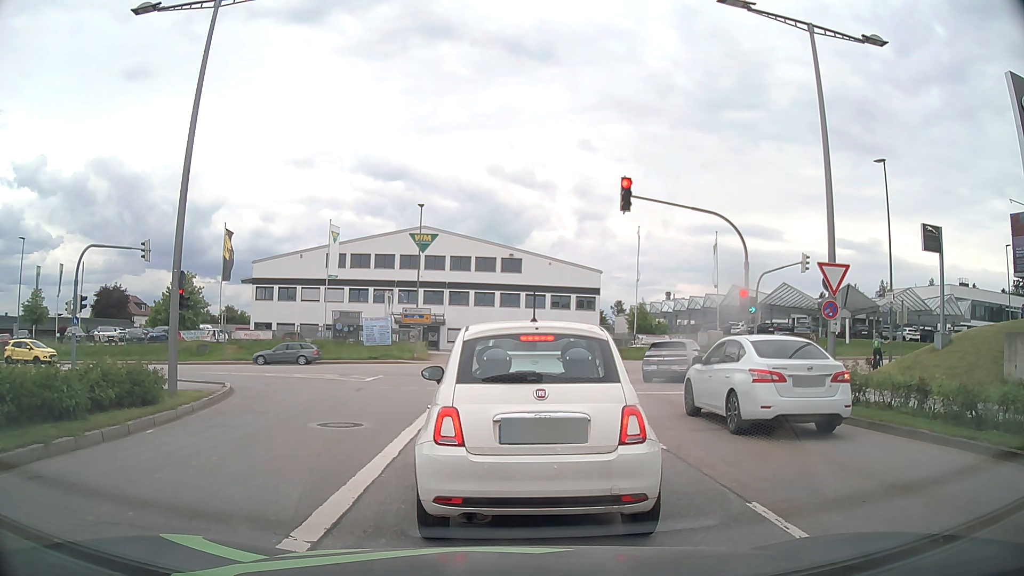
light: Day
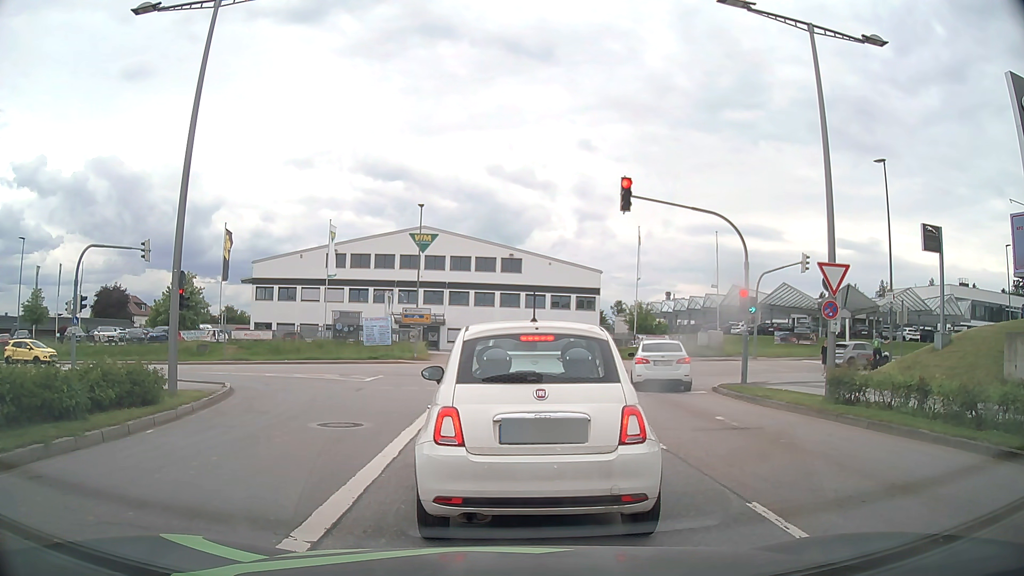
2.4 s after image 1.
(0.0, 0.0) m; 0°
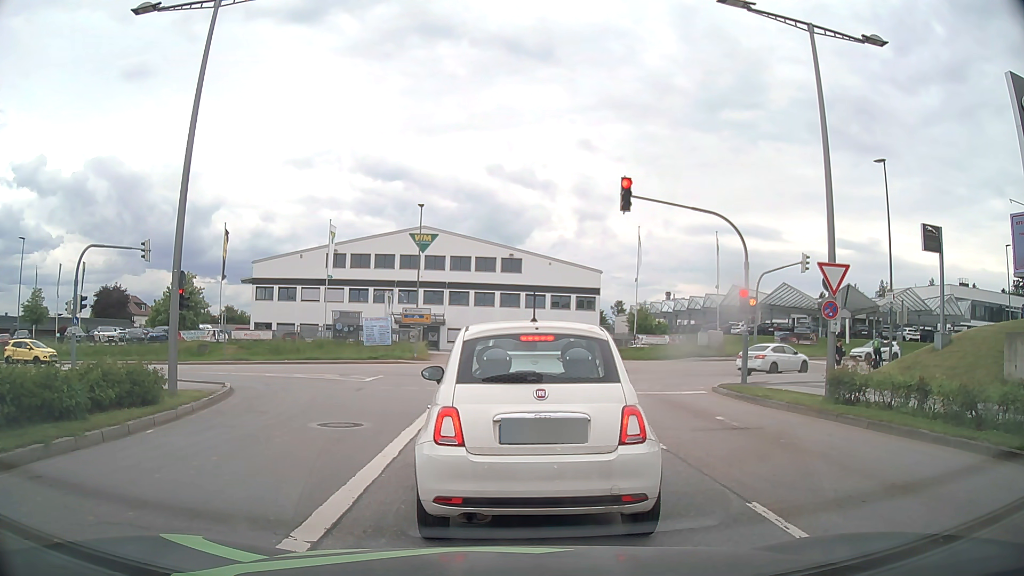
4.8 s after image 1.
(0.0, 0.0) m; 0°
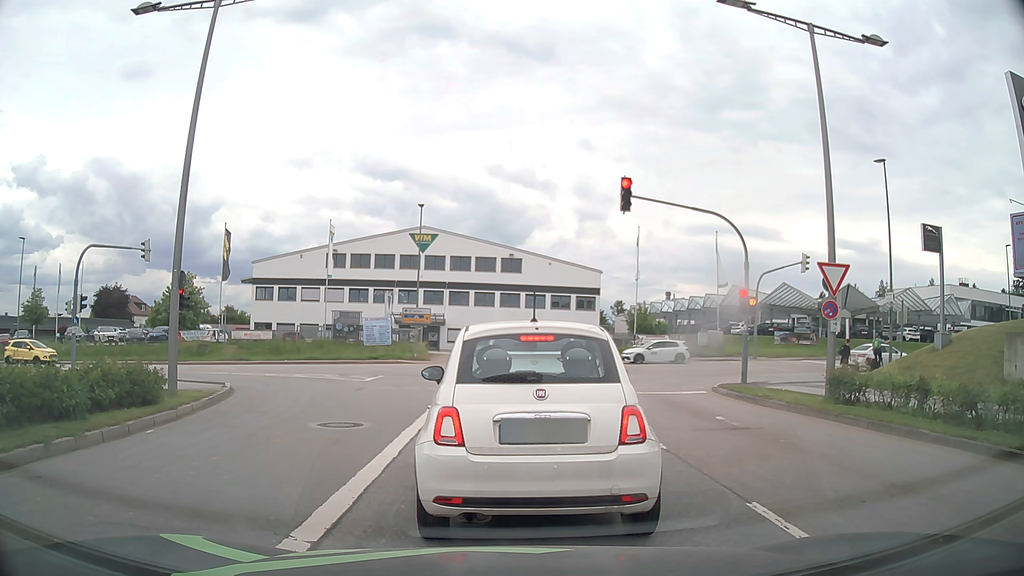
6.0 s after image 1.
(0.0, 0.0) m; 0°
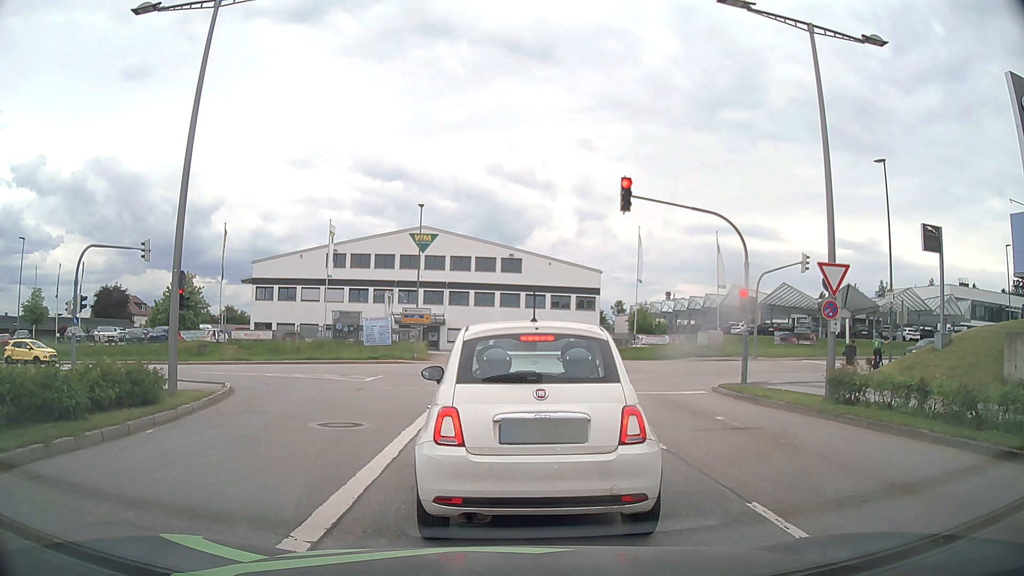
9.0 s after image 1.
(0.0, 0.0) m; 0°
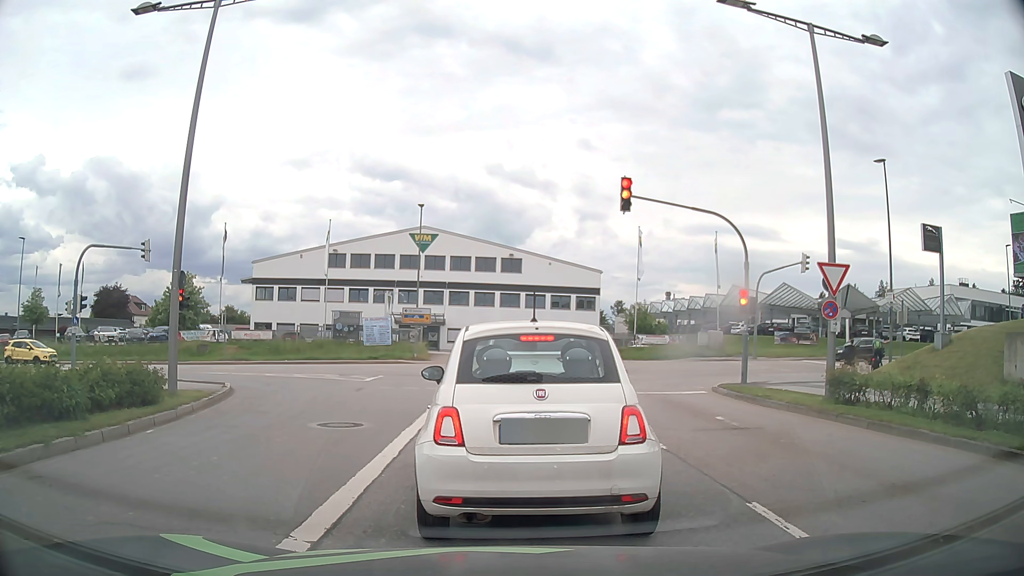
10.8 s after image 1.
(0.0, 0.0) m; 0°
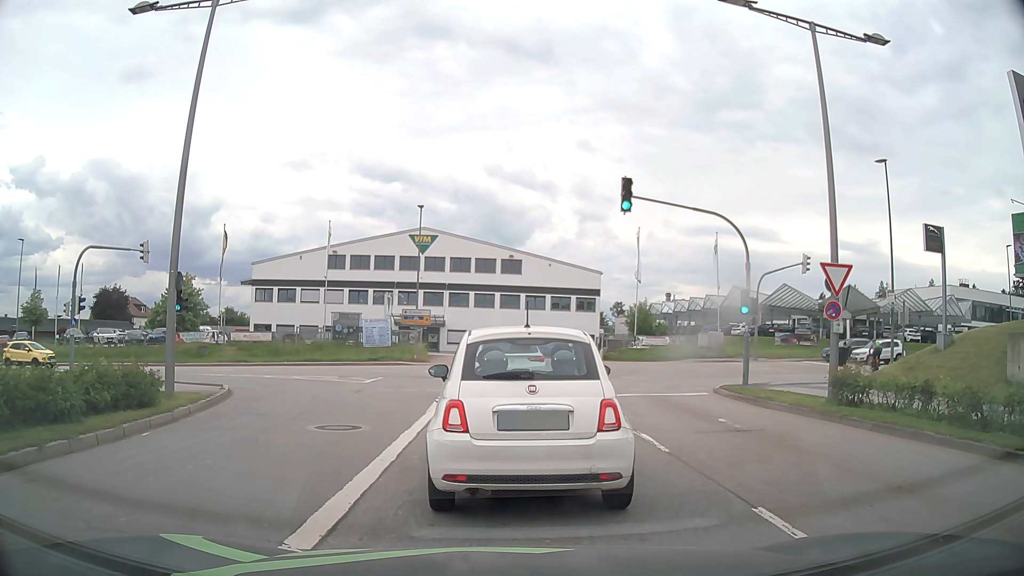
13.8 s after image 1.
(0.0, +0.1) m; 0°
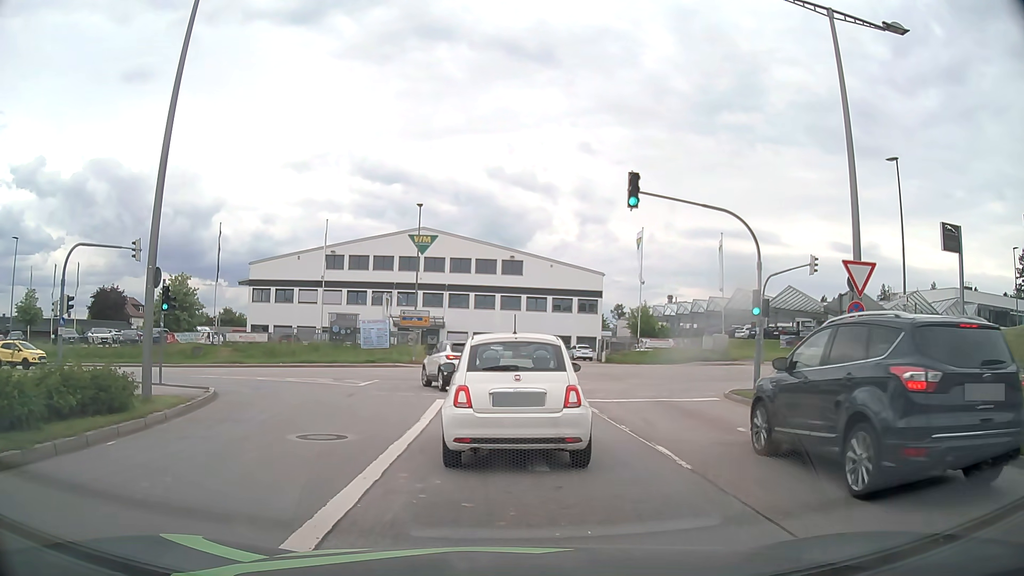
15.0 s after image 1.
(0.0, +1.1) m; -1°
(0, +10) (0, +20) (-3, +30) (-9, +37) (-18, +41) (-28, +42) (-38, +42) (-48, +42) (-58, +42) (-68, +42) m
